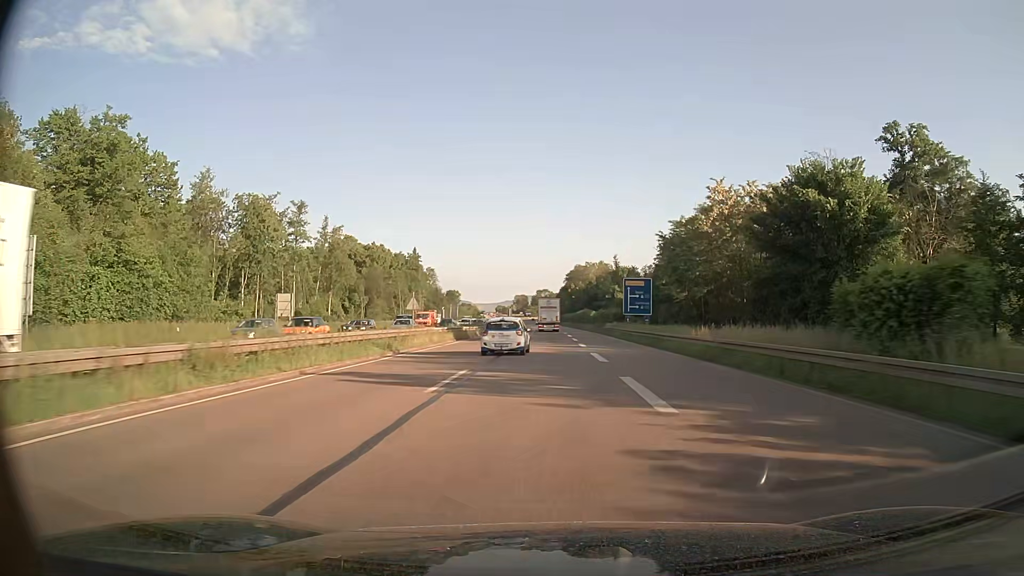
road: trunk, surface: asphalt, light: Day
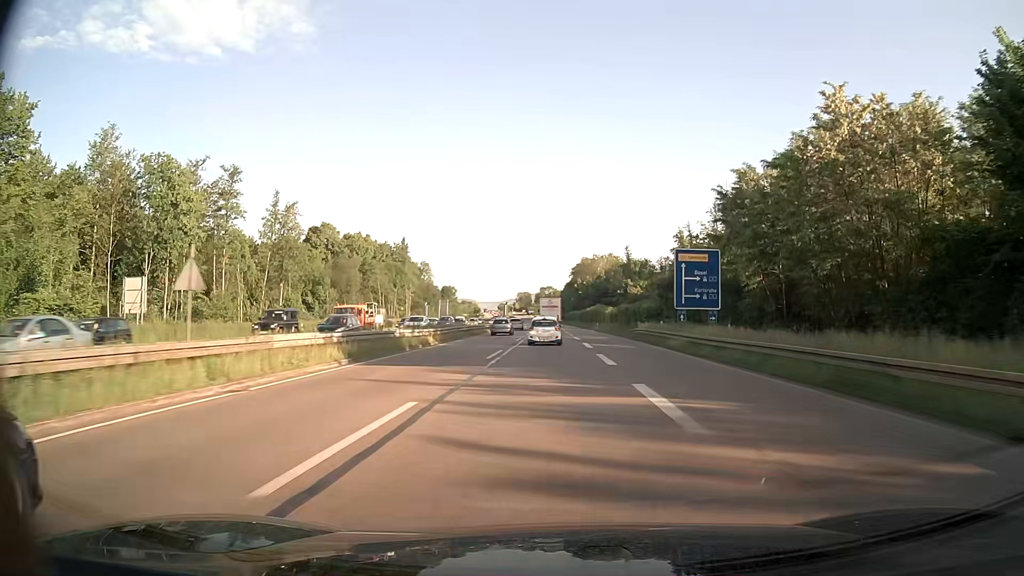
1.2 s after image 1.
(-0.1, +25.8) m; 0°
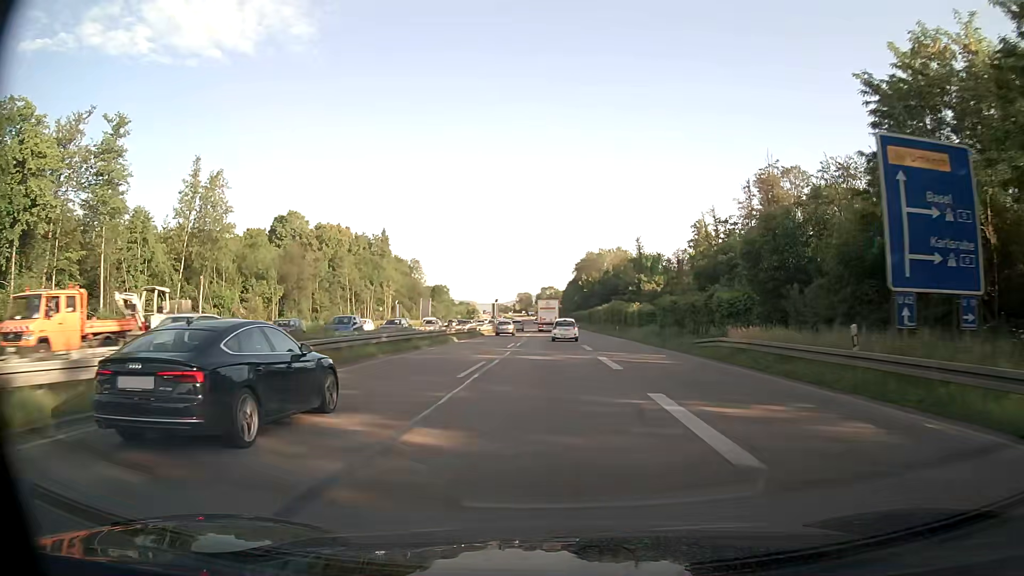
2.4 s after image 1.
(-0.1, +25.9) m; 0°
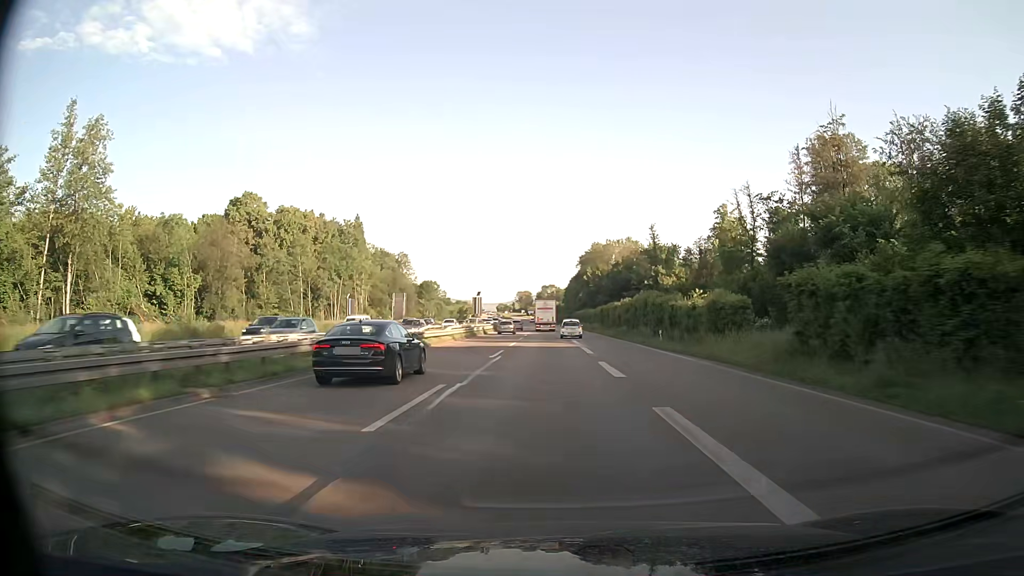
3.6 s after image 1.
(0.0, +26.0) m; 0°
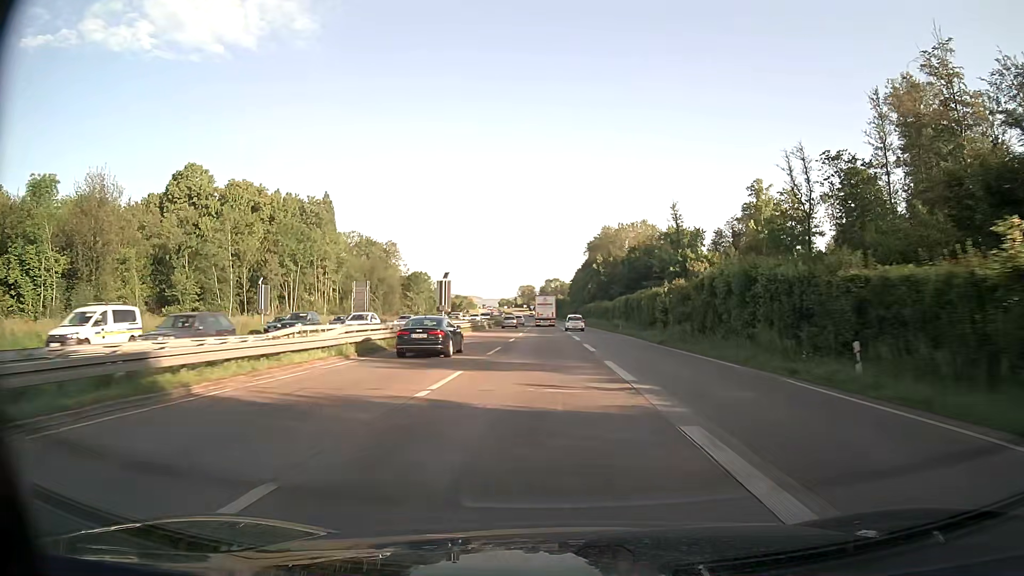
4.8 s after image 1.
(0.0, +26.1) m; 0°
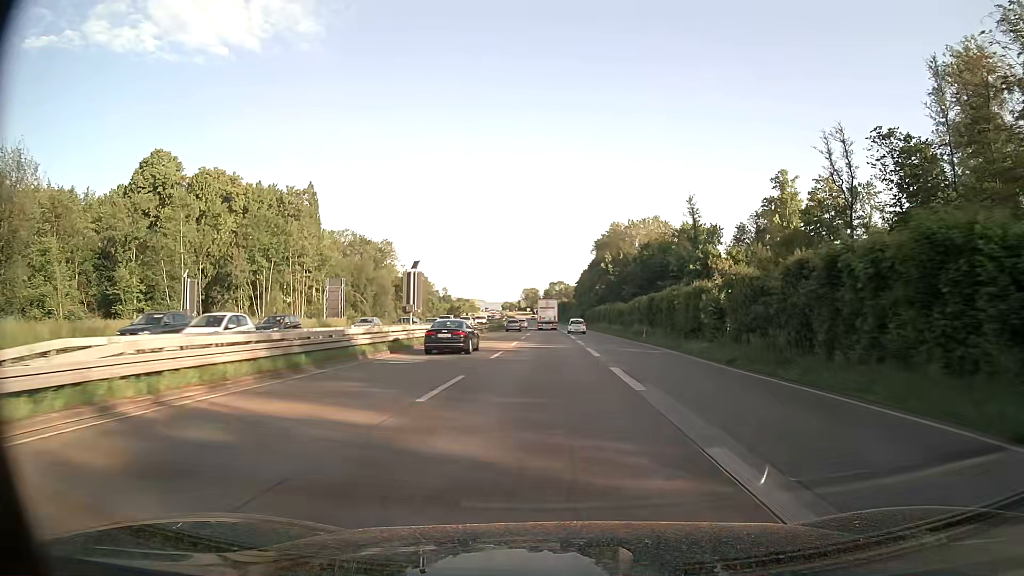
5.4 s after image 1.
(0.0, +13.1) m; 0°
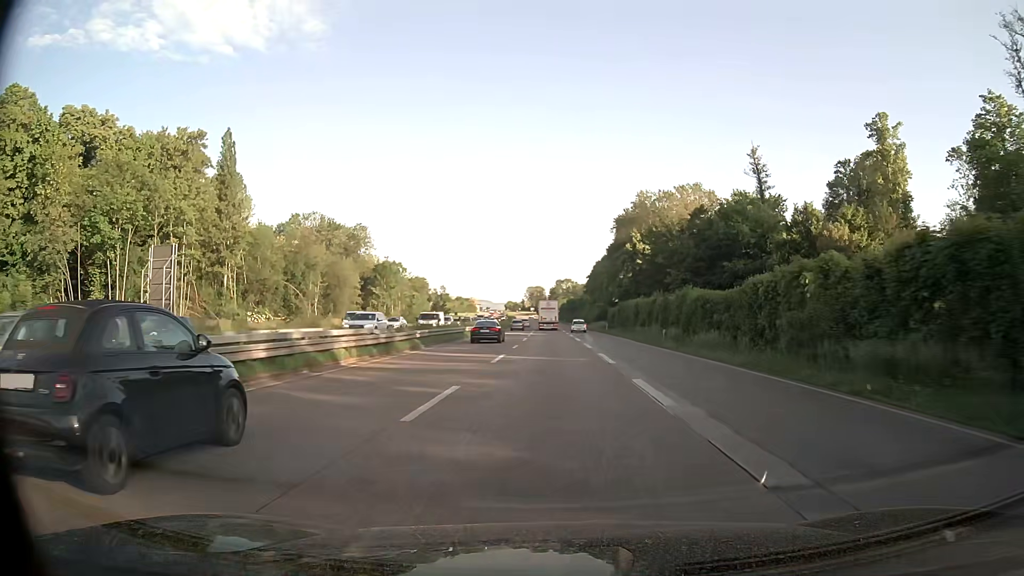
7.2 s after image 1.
(-0.2, +39.3) m; 0°
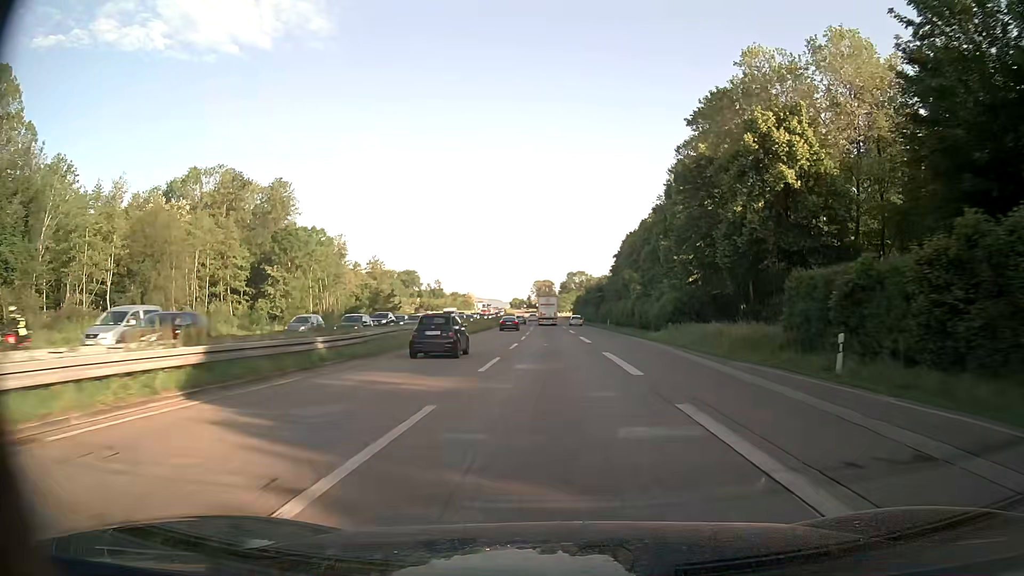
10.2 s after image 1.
(-0.4, +64.9) m; -1°
(0, +10) (0, +20) (0, +30) (0, +40) (-1, +50) (-1, +60) (-1, +70) (-1, +80) (-1, +90) (-2, +100) m
